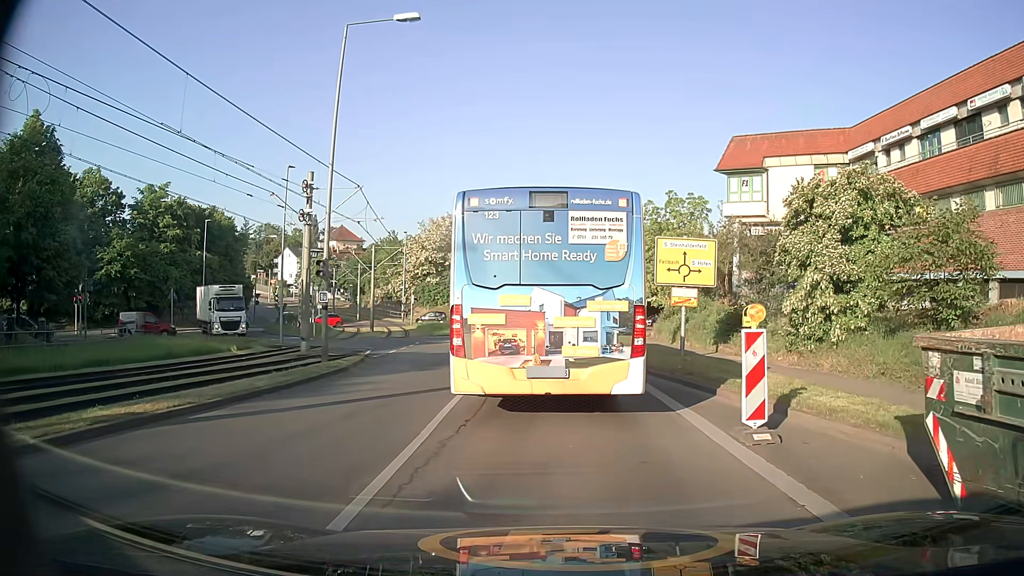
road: tertiary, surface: asphalt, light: Day
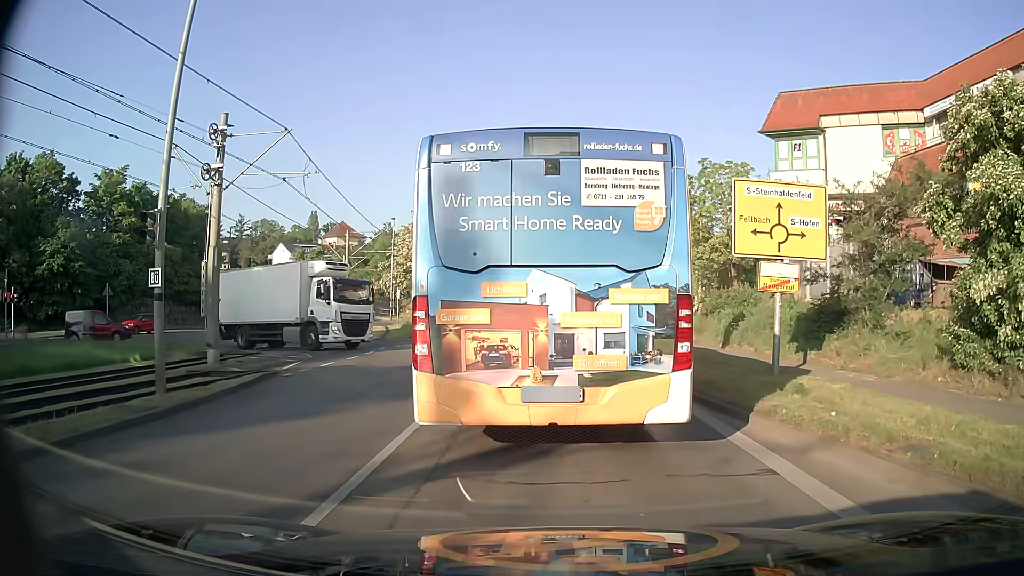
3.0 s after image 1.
(+0.1, +9.2) m; -1°
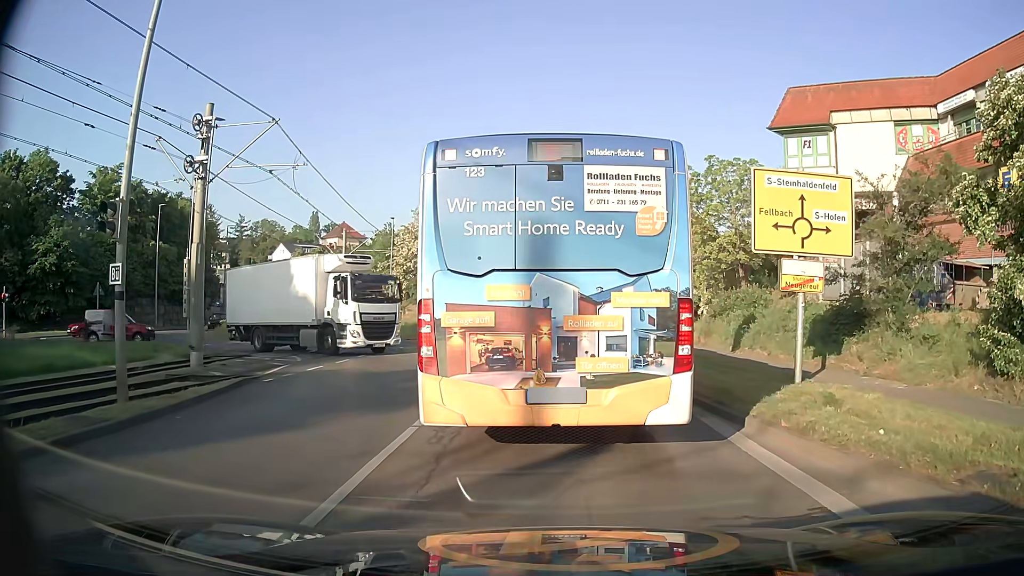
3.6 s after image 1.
(0.0, +1.2) m; 0°
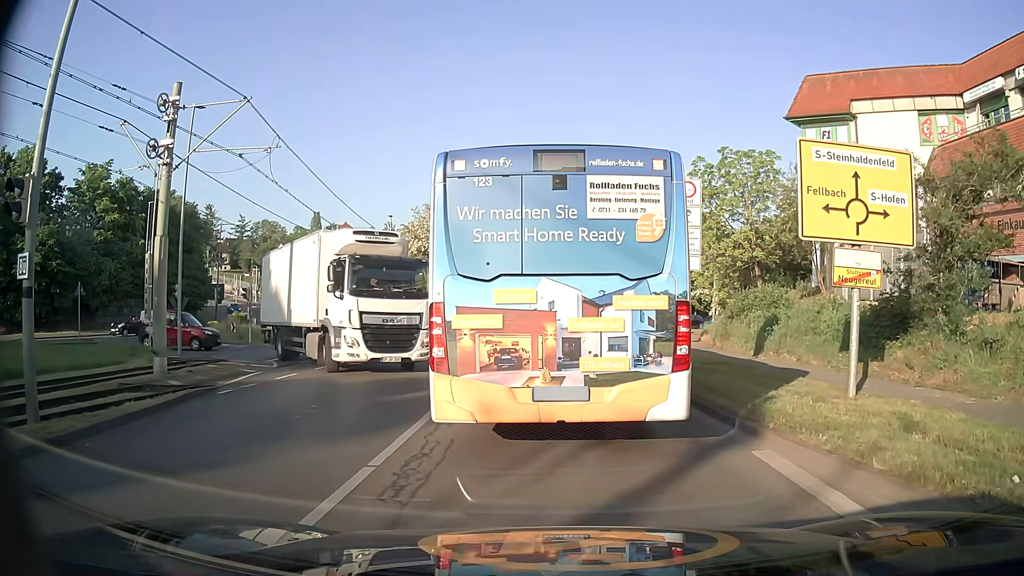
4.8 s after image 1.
(0.0, +2.3) m; +1°
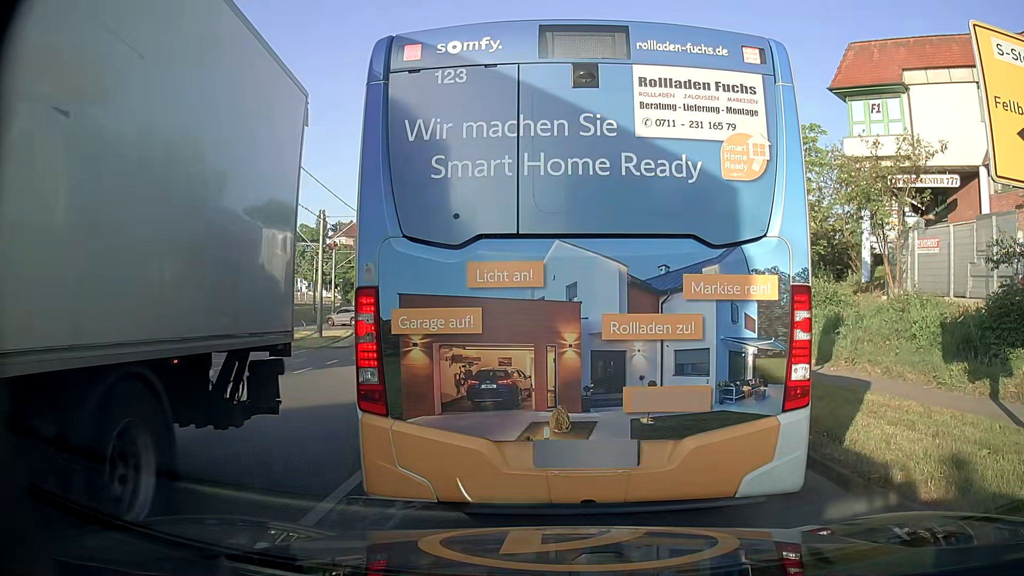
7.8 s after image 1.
(-0.1, +4.7) m; -3°
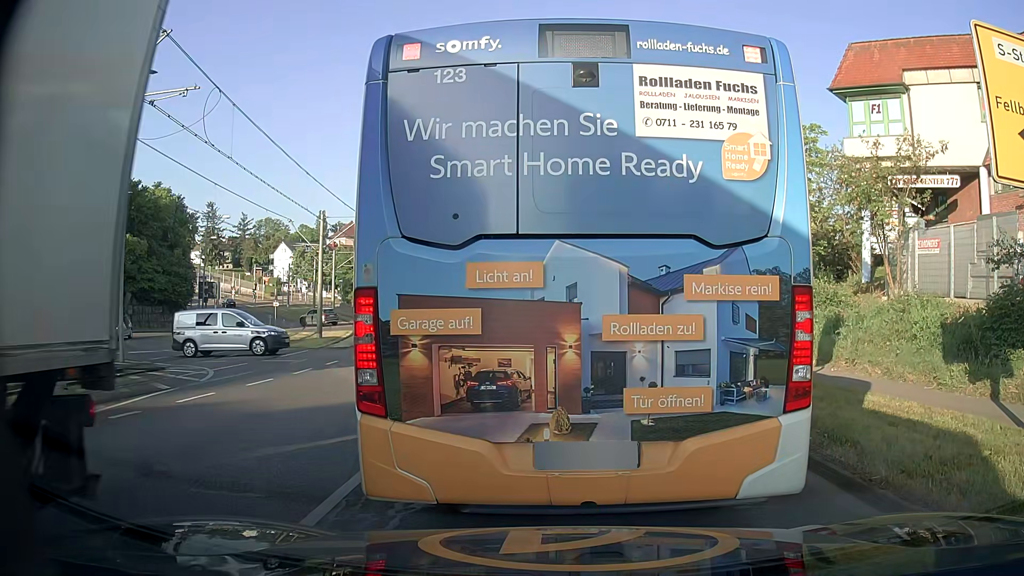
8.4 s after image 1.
(0.0, +0.1) m; 0°
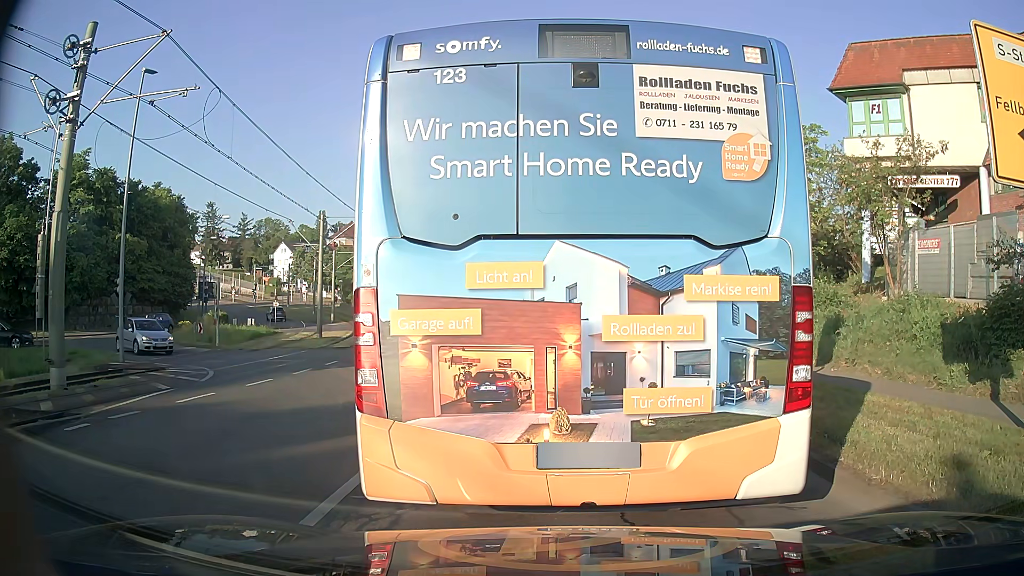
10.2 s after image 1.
(0.0, 0.0) m; 0°
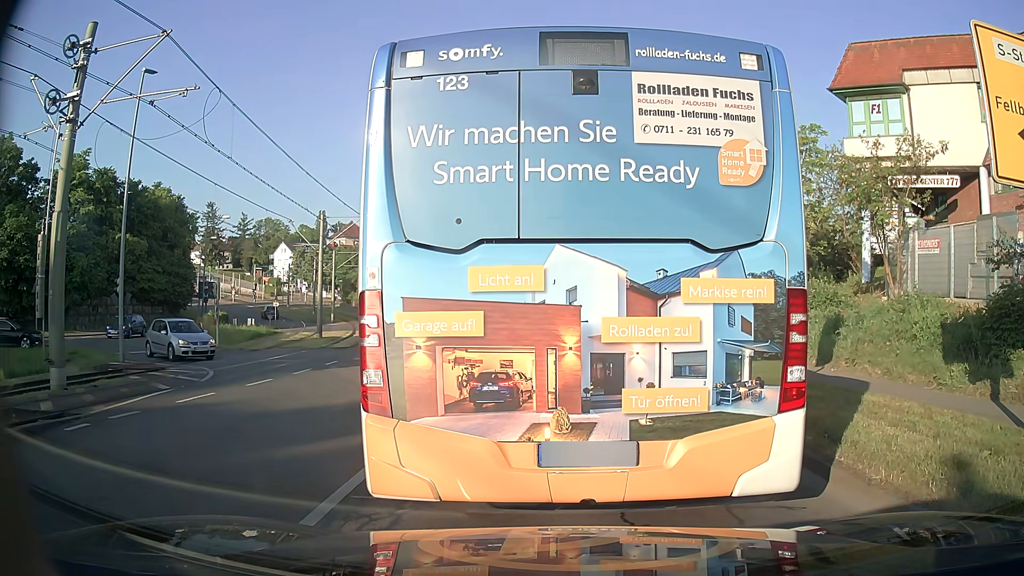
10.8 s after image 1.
(0.0, 0.0) m; 0°
(0, +10) (0, +20) (+2, +30) (+5, +39) (+2, +49) (-6, +55) (-15, +58) (-23, +64) (-29, +72) (-34, +81) m
